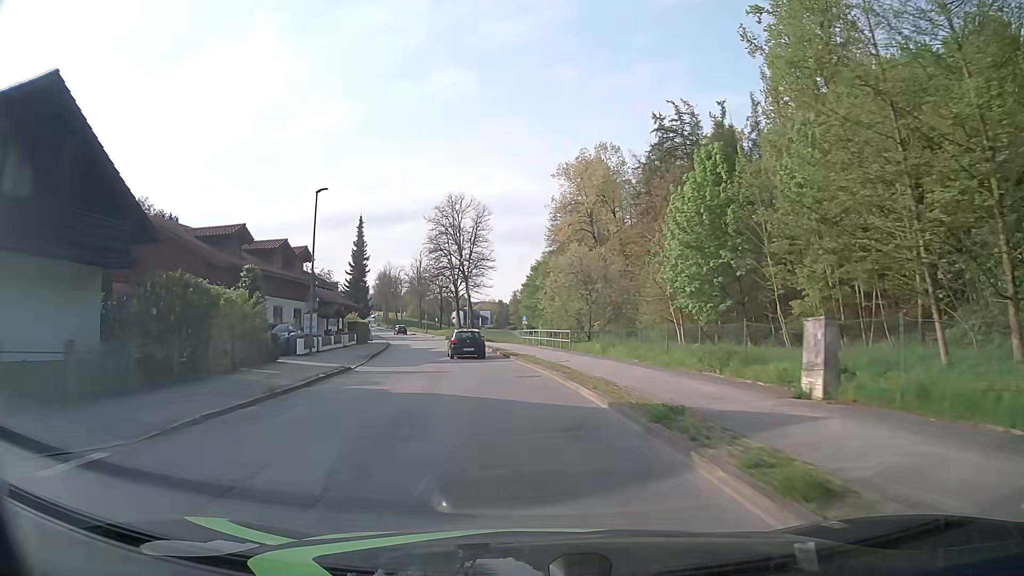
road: unclassified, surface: asphalt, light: Day
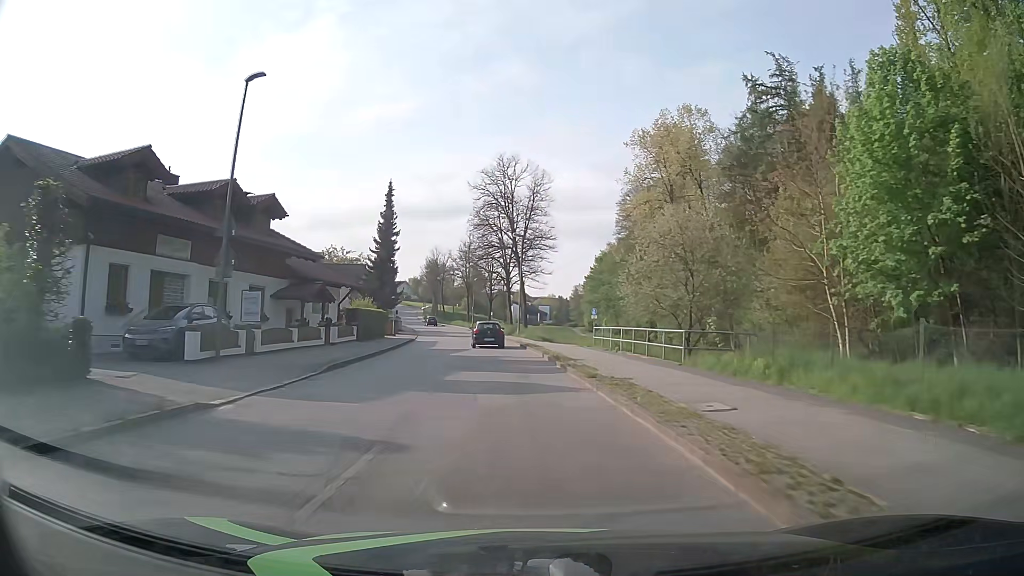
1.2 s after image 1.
(-0.6, +15.4) m; -4°
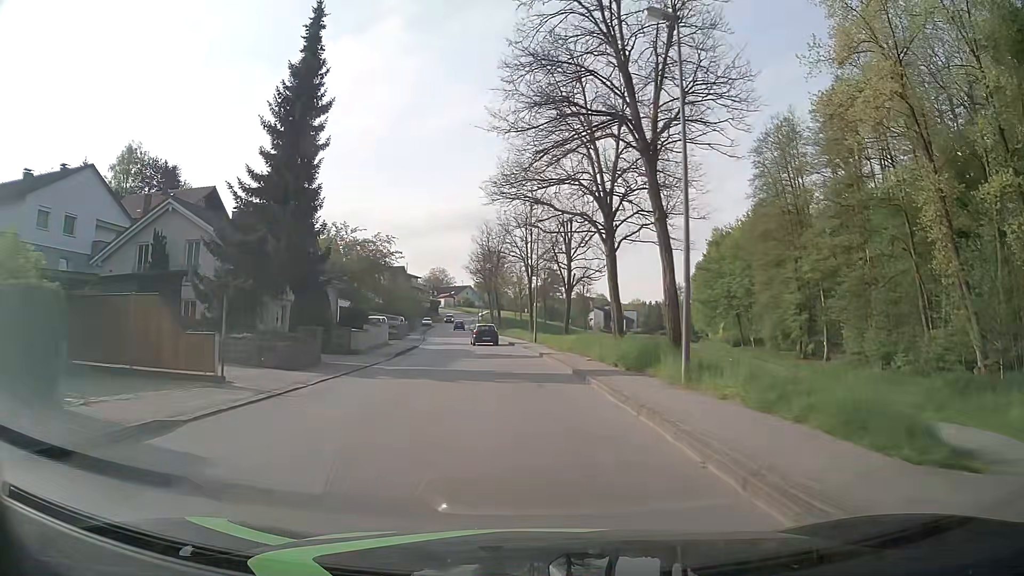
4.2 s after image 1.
(-2.6, +39.7) m; -7°
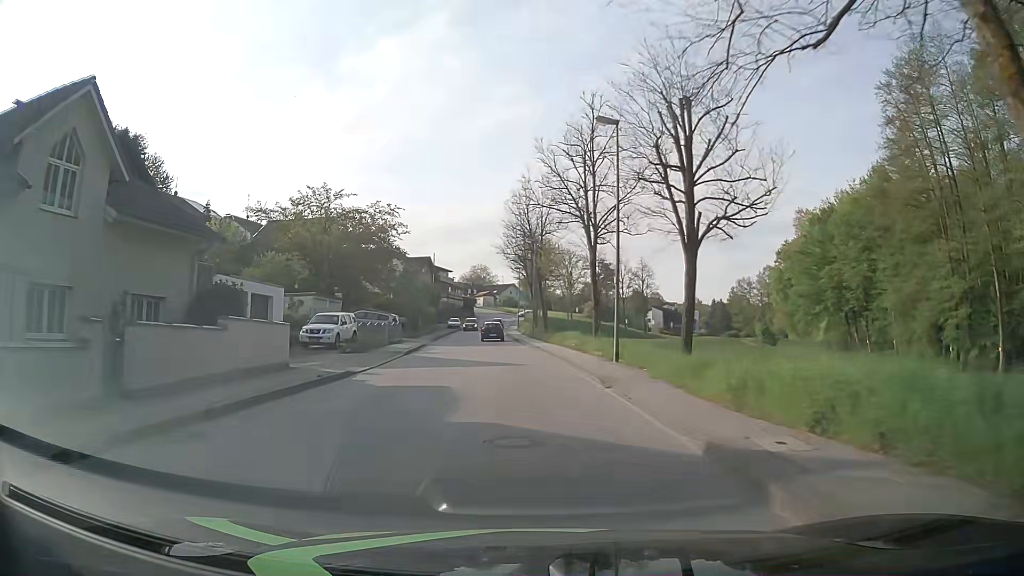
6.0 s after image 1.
(-0.8, +23.8) m; -4°
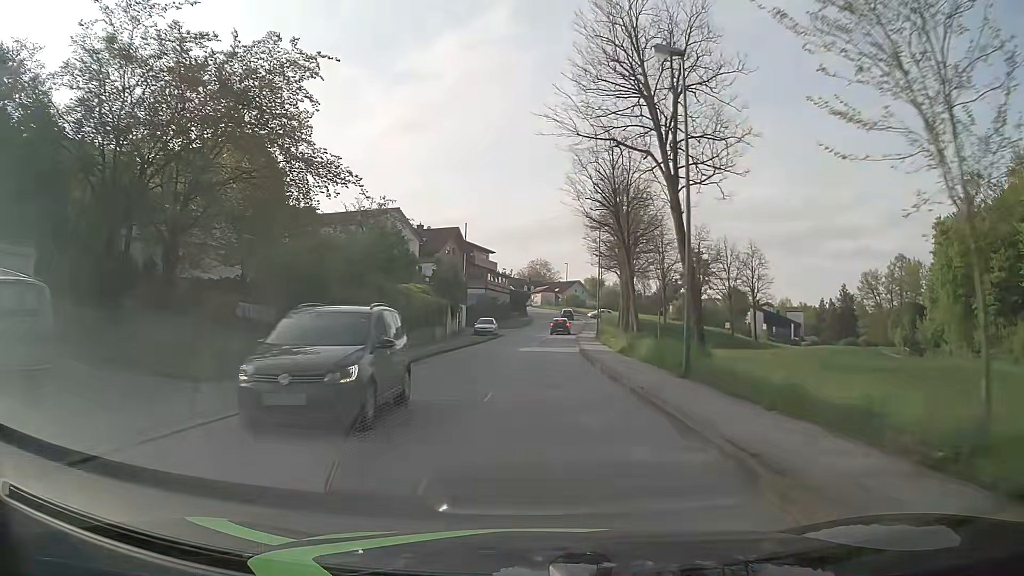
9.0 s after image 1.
(-2.1, +38.6) m; -5°
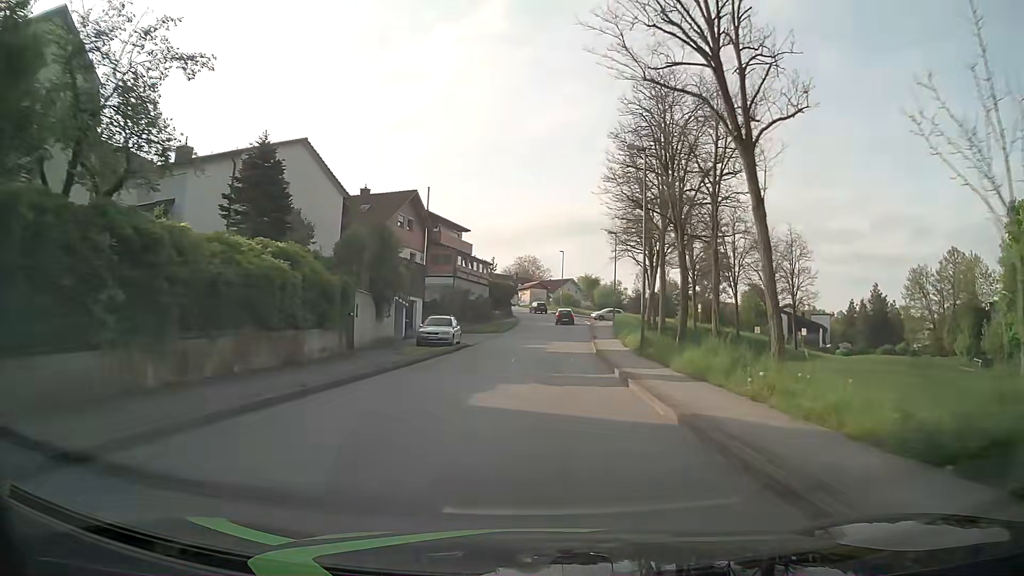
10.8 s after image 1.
(-0.2, +22.5) m; 0°
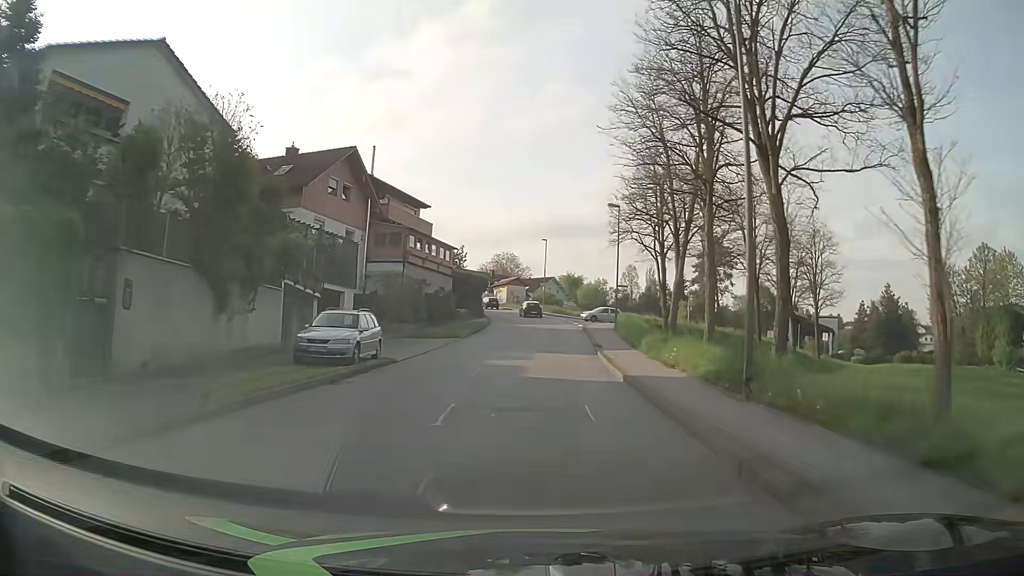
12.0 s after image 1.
(+0.2, +14.0) m; +2°
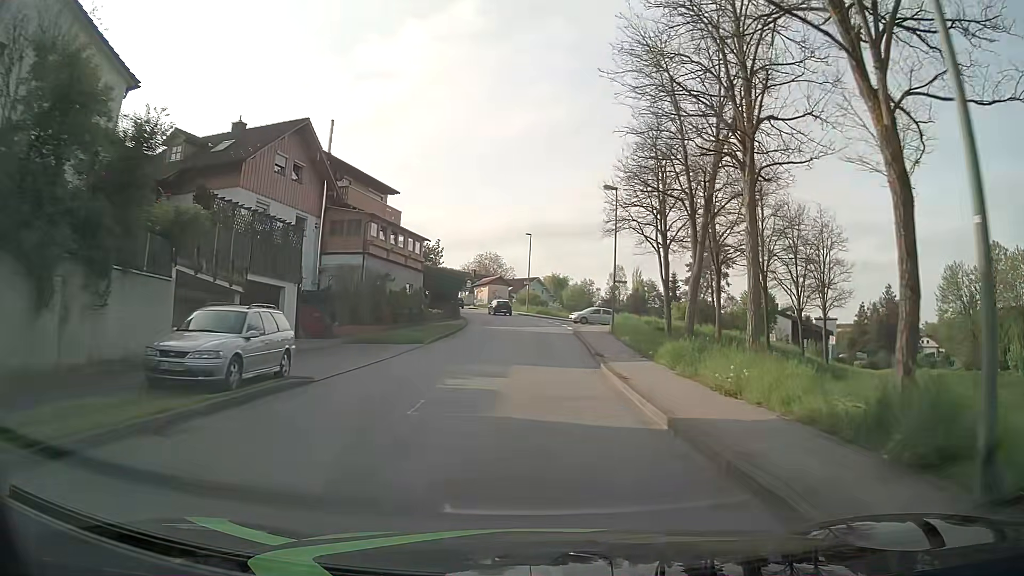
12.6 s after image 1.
(0.0, +6.5) m; +1°
